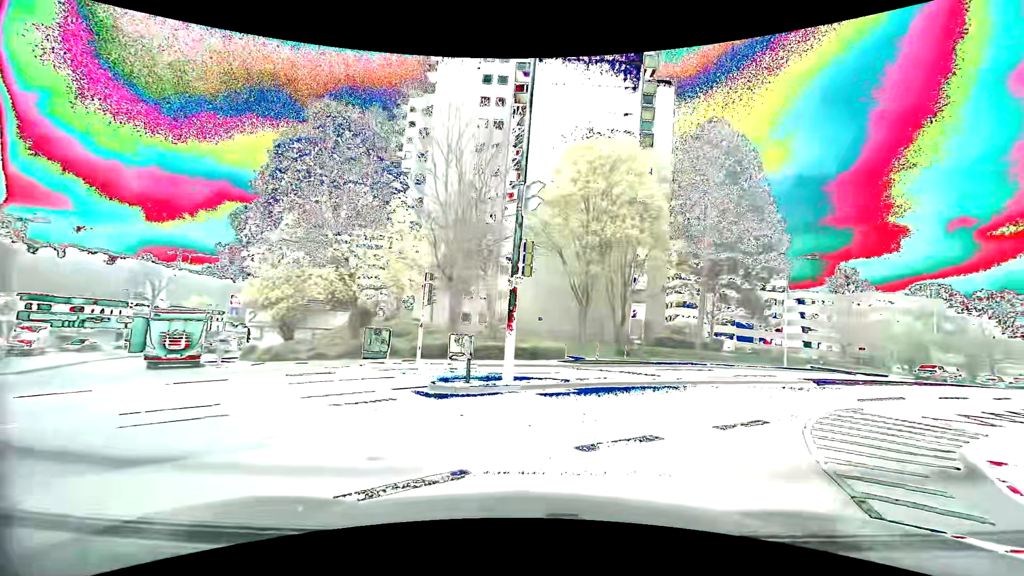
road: residential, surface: asphalt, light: Day
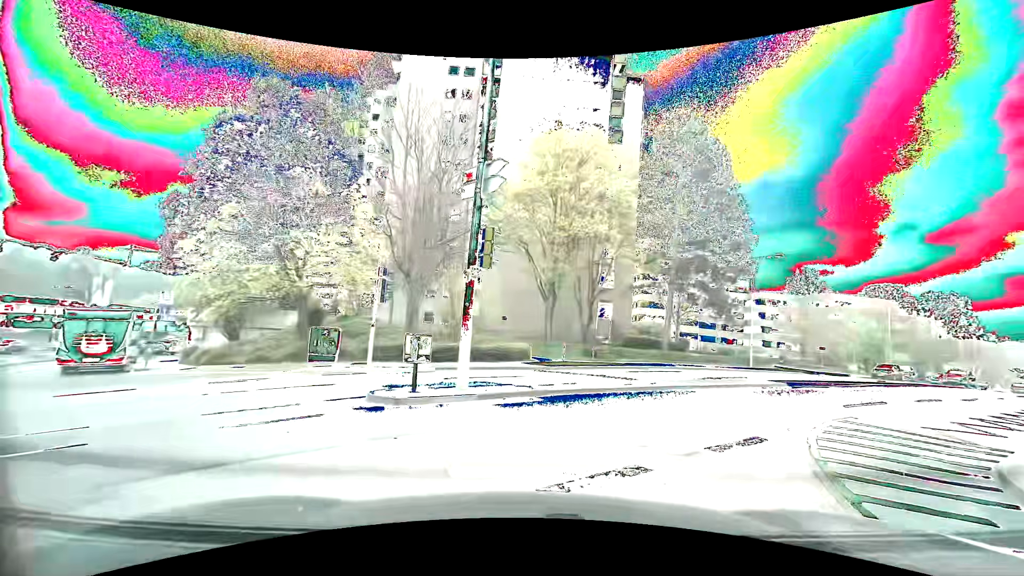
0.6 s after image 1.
(+0.1, +1.6) m; +4°
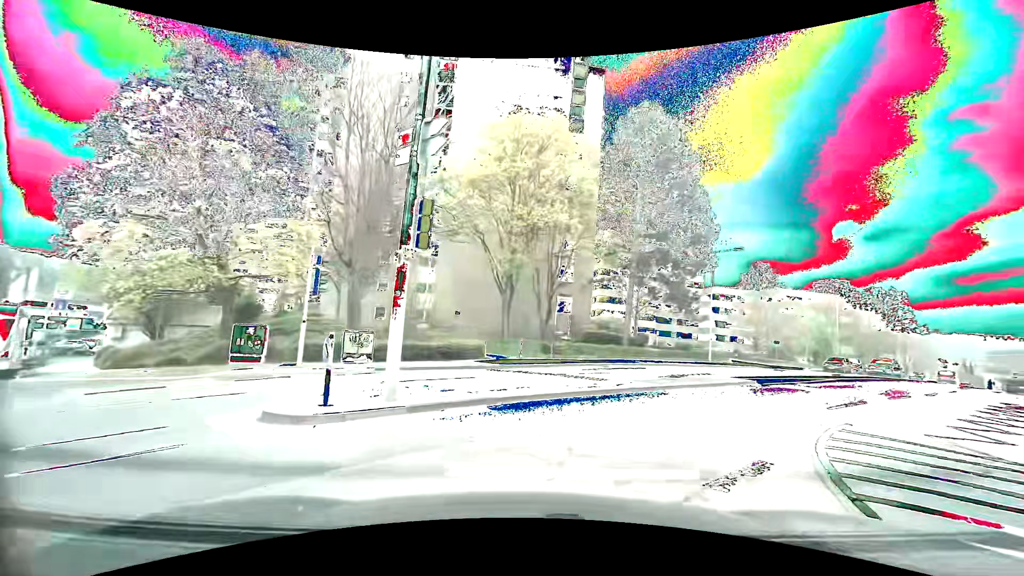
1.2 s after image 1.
(+0.1, +2.0) m; +3°
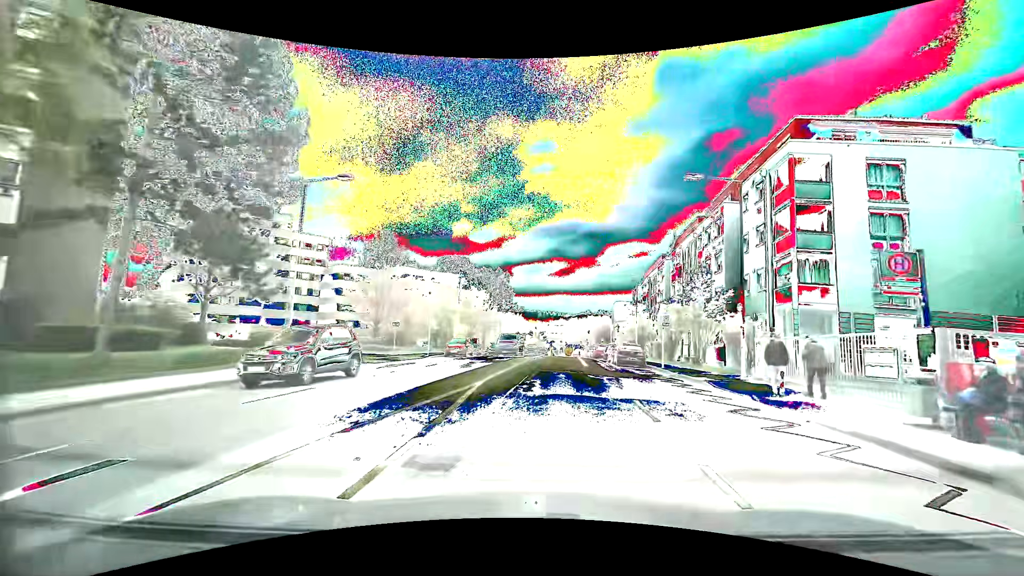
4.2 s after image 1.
(+7.2, +15.3) m; +42°
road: secondary
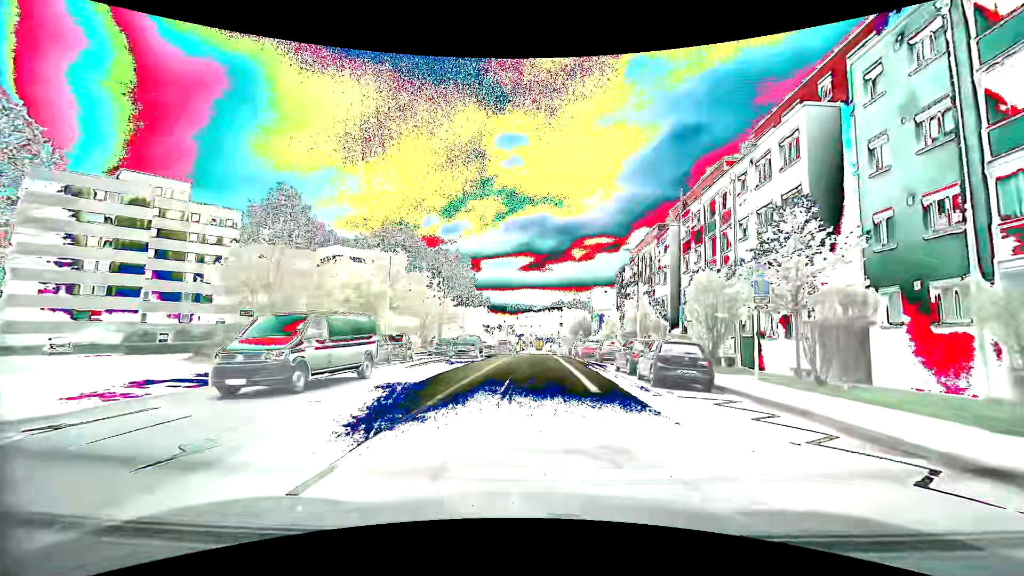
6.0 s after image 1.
(+0.6, +16.1) m; +3°
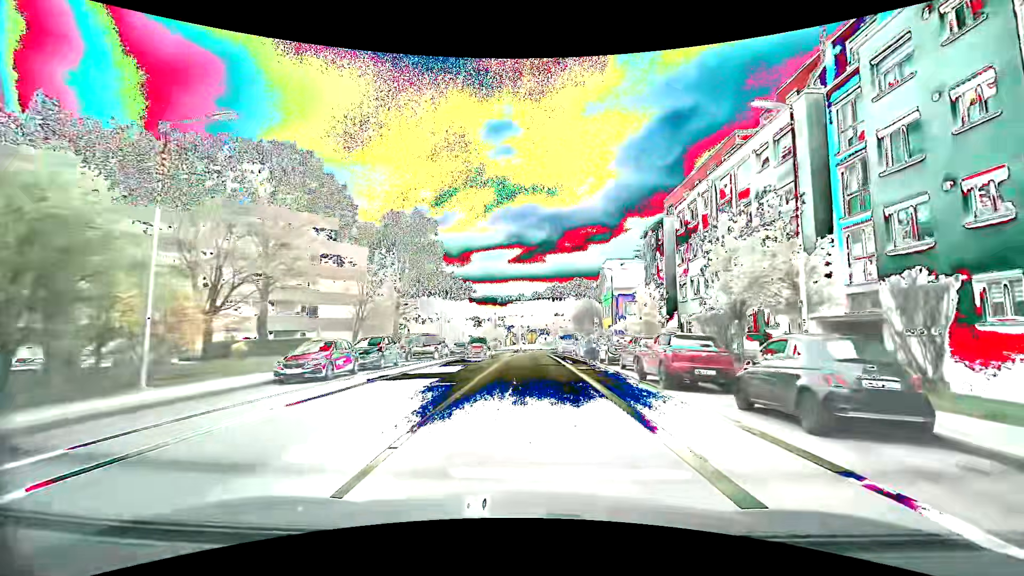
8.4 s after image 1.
(+0.3, +23.9) m; +1°
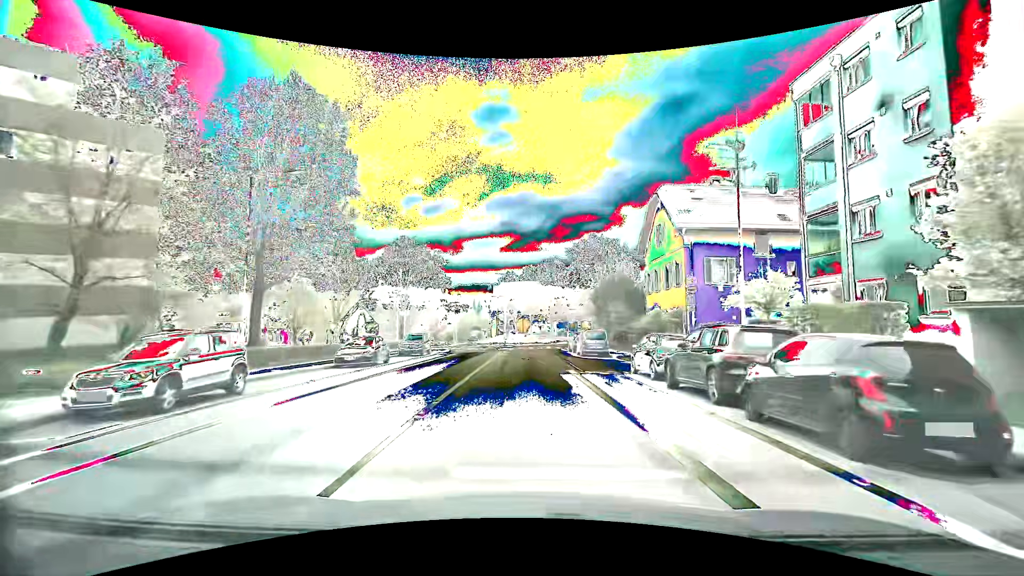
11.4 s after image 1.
(+0.3, +30.2) m; +1°
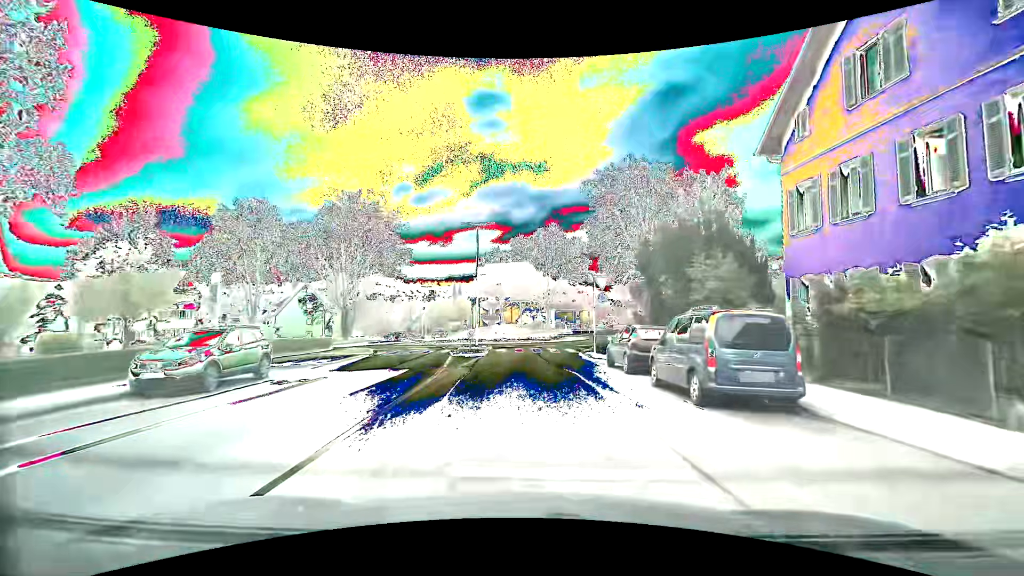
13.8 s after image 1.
(+0.3, +23.1) m; +1°
(0, +10) (0, +20) (+1, +30) (+4, +39) (+7, +49) (+5, +58) (0, +67) (-5, +76) (-9, +85) (-14, +94) m
